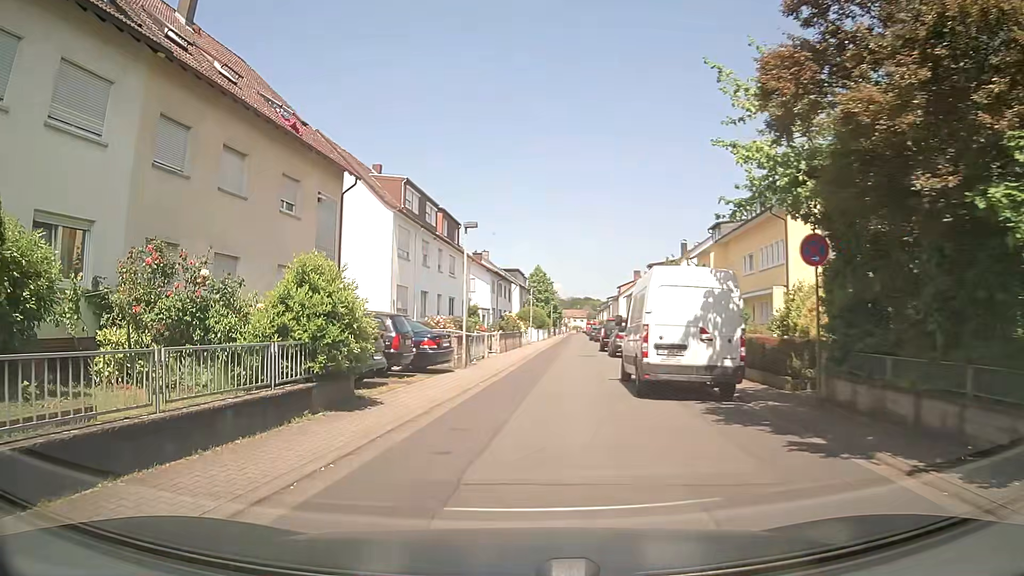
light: Day
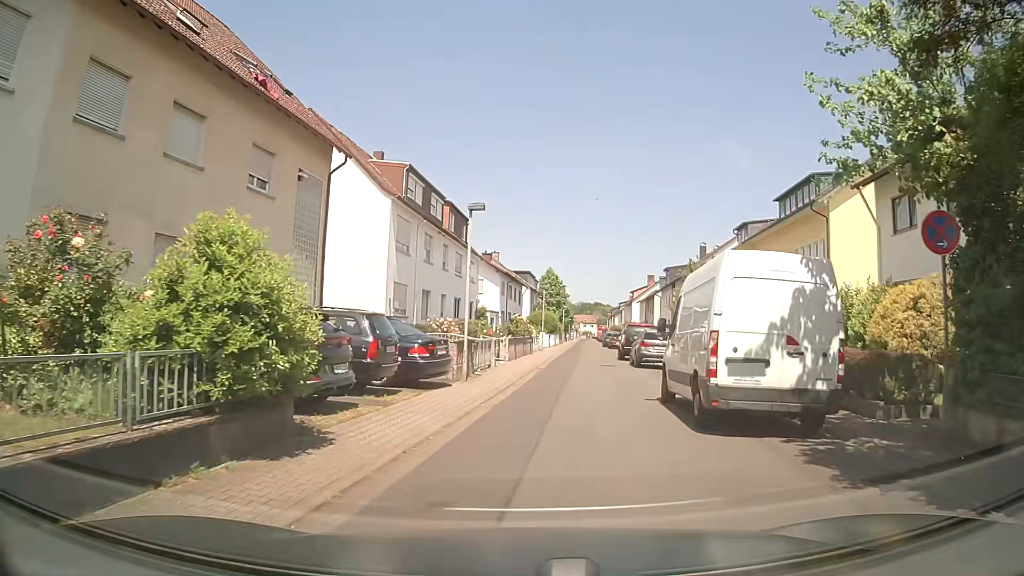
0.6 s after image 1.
(-0.1, +3.8) m; 0°
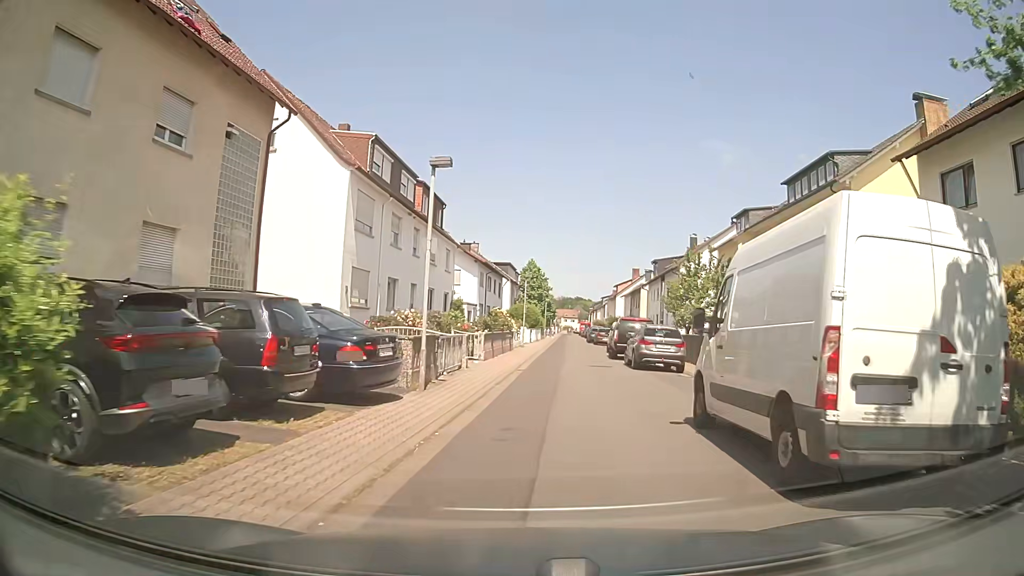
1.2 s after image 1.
(0.0, +4.2) m; +1°
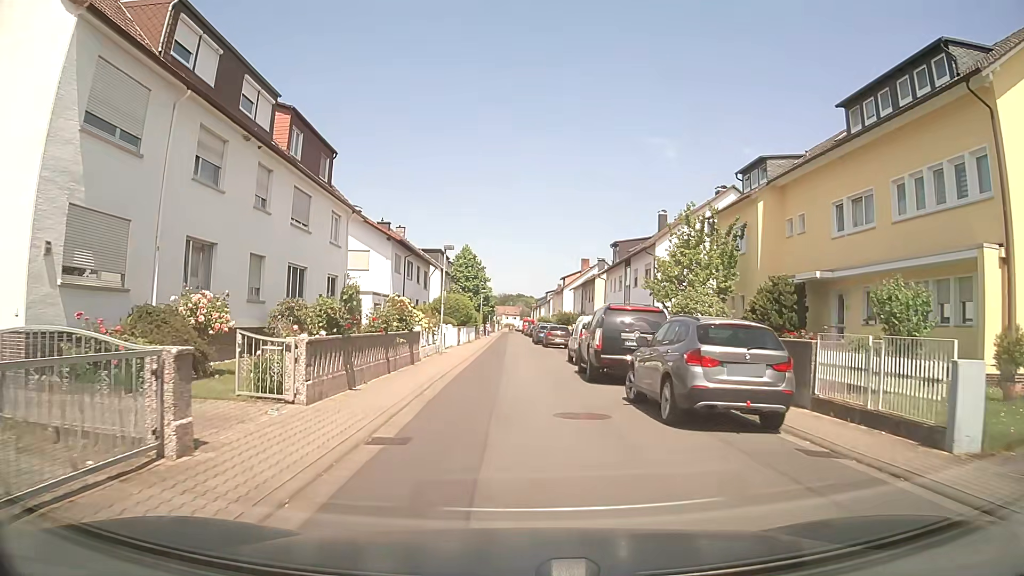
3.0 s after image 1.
(+1.0, +13.8) m; +5°
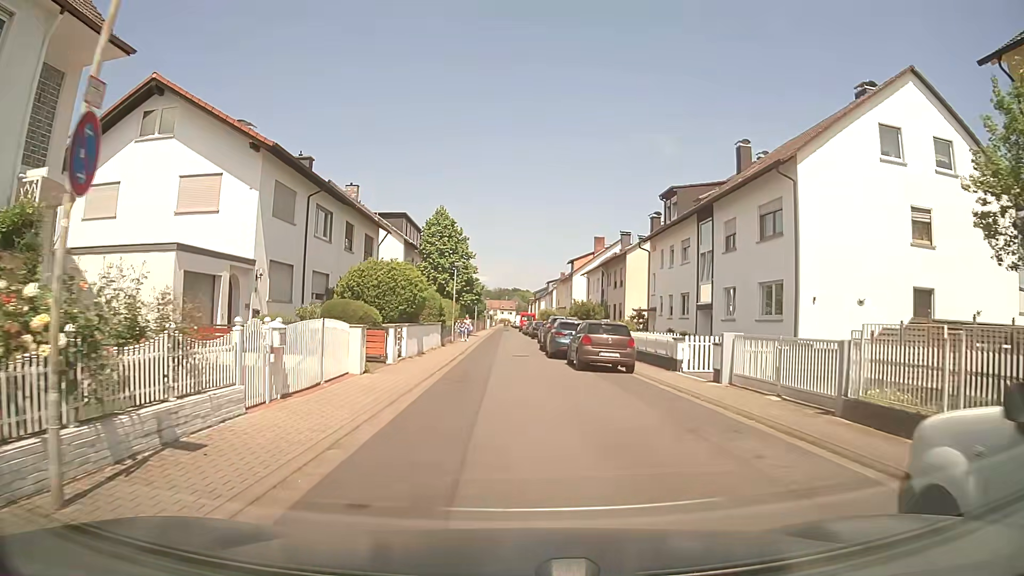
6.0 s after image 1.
(0.0, +23.3) m; +1°
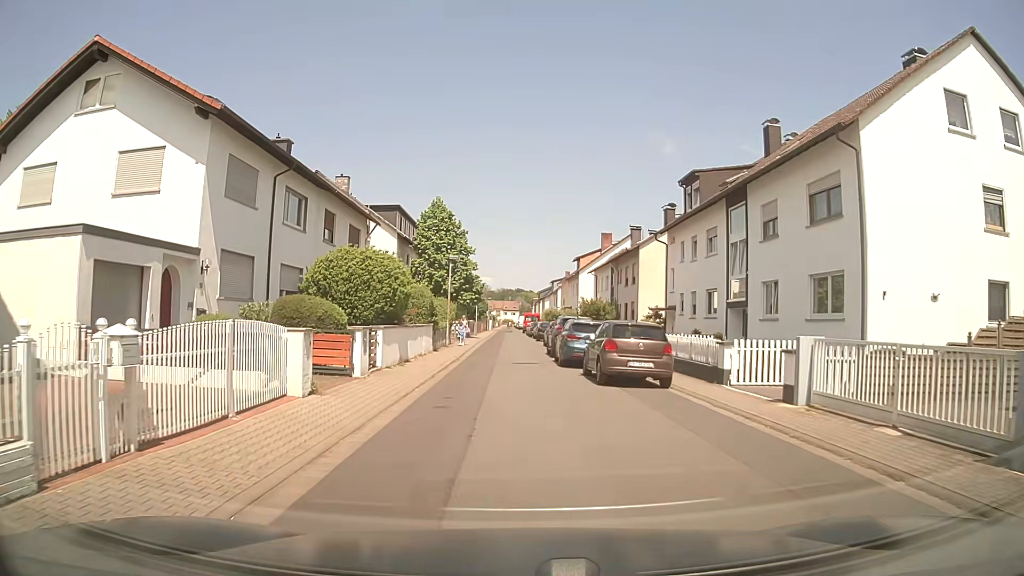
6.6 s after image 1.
(0.0, +4.3) m; -1°
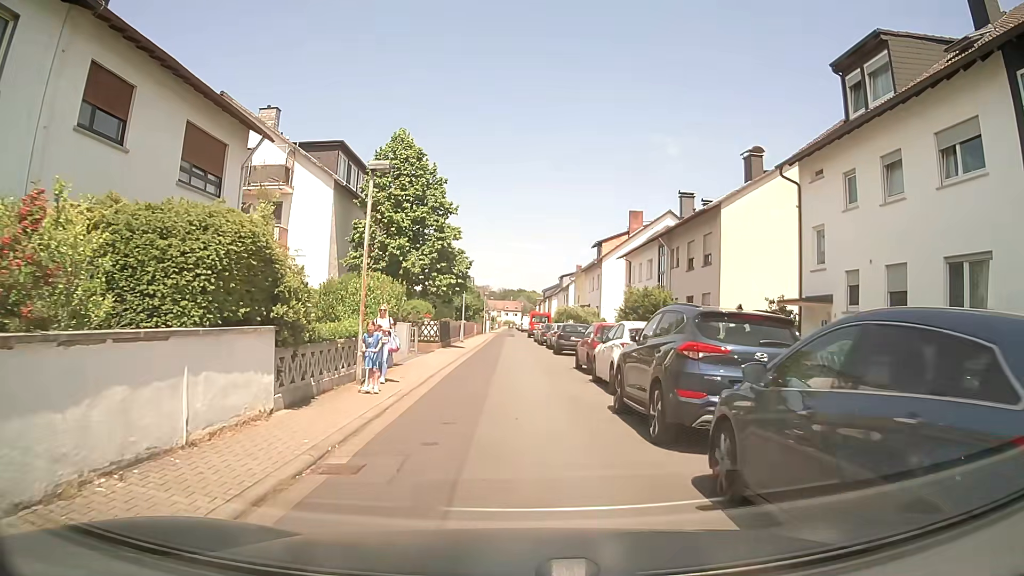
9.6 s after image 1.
(-0.2, +18.3) m; 0°
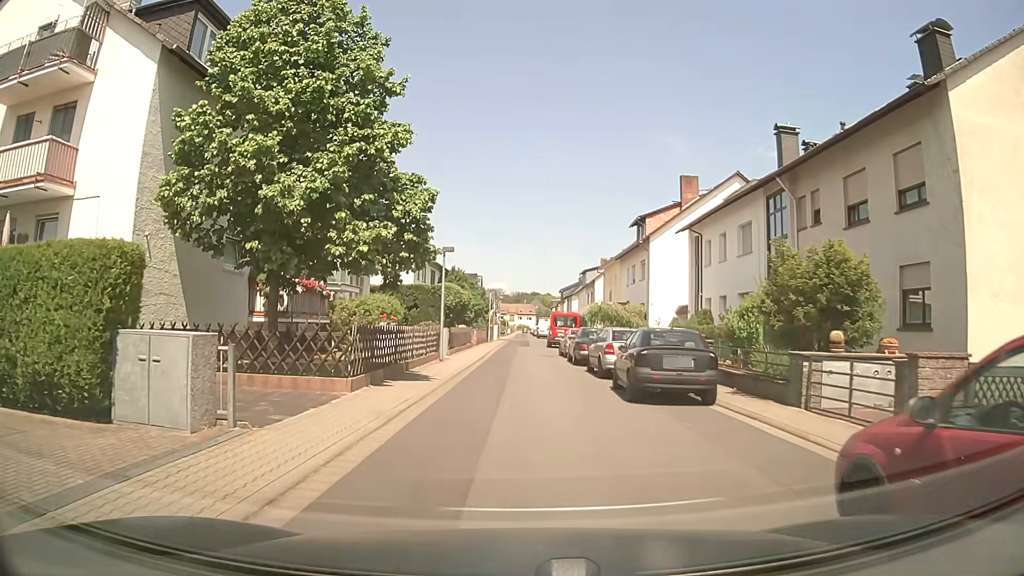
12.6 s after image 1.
(+0.1, +17.3) m; 0°
(0, +10) (0, +20) (0, +30) (0, +40) (0, +50) (+1, +60) (+2, +70) (-4, +77) (-14, +78) (-24, +79) m
